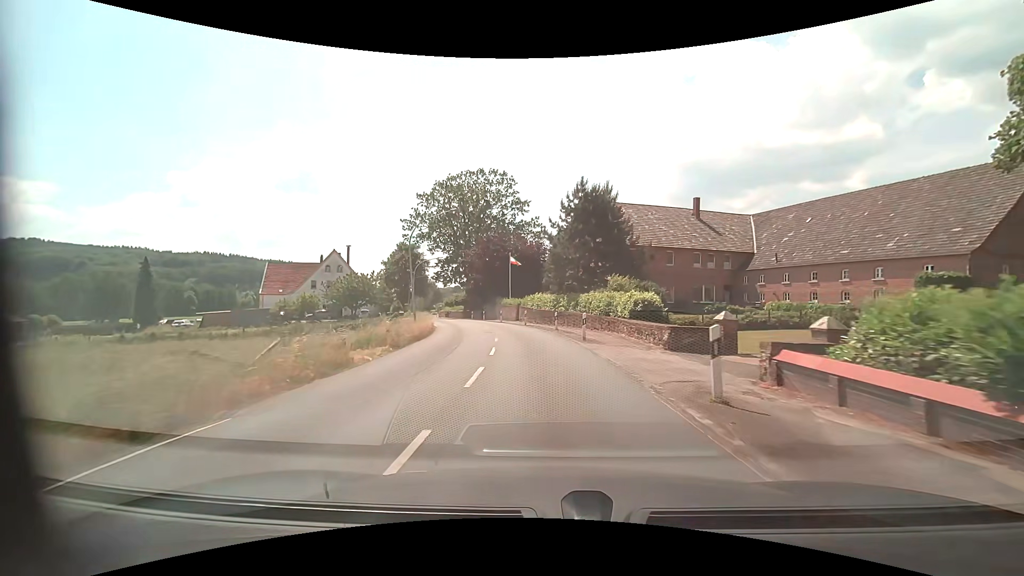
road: secondary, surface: asphalt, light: Day
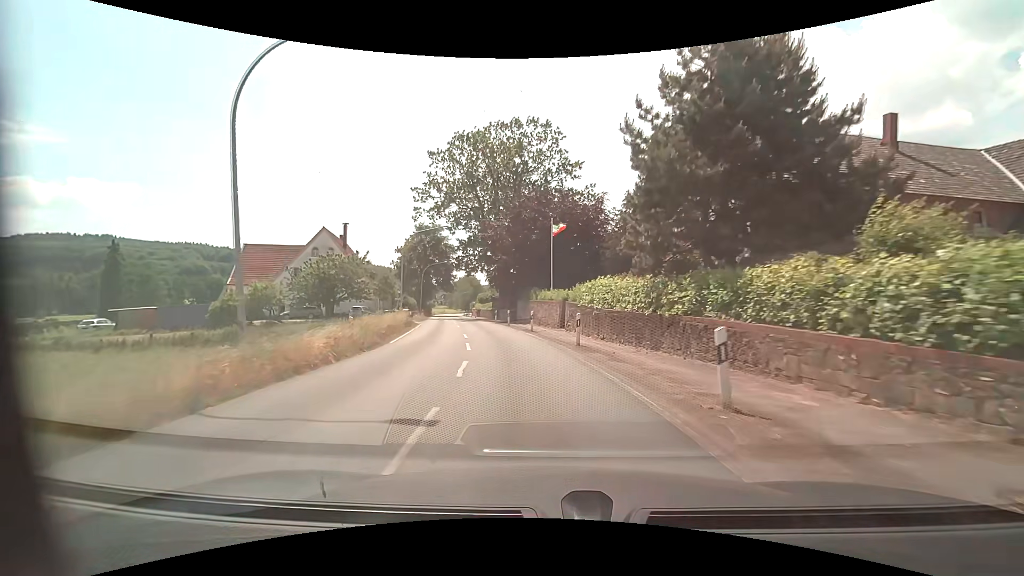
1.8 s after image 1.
(-0.8, +22.1) m; -5°
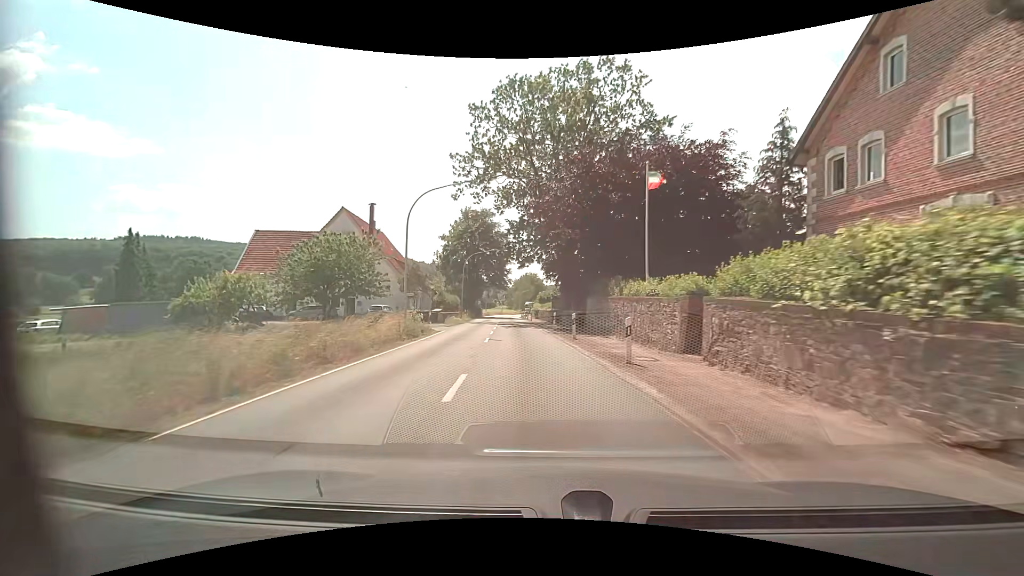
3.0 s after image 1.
(-0.9, +14.6) m; -8°
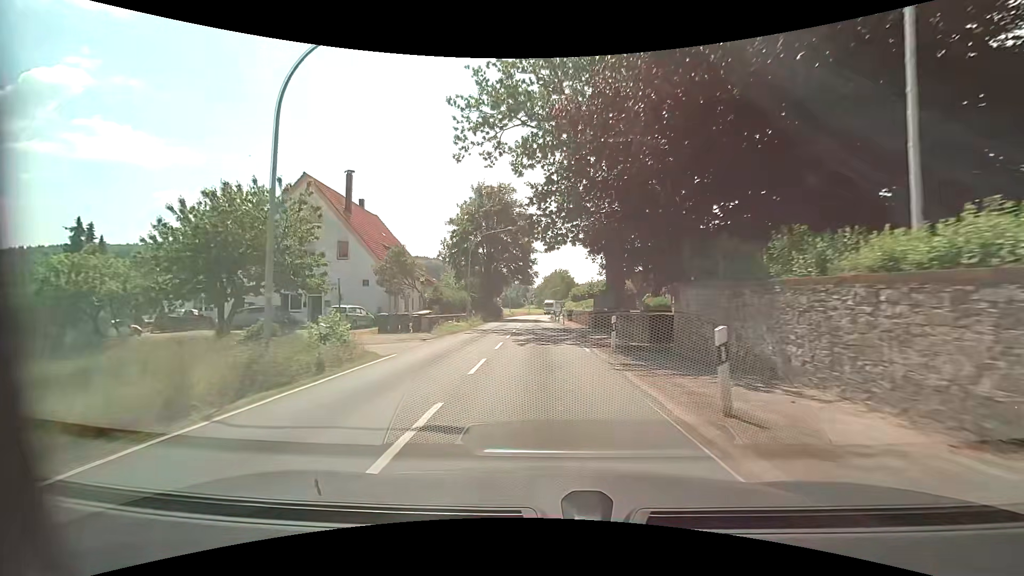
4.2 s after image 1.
(-0.4, +14.7) m; -4°
